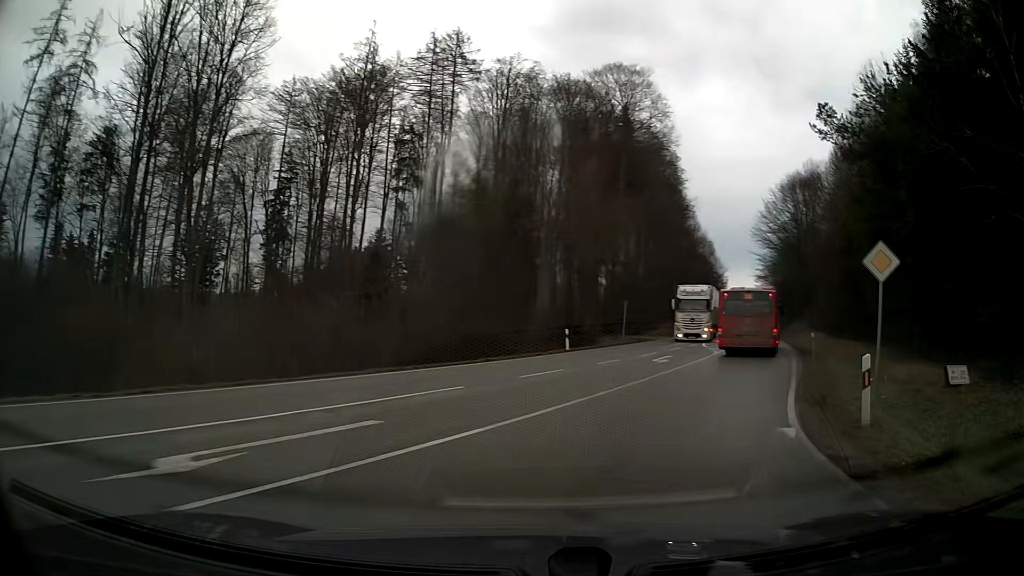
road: secondary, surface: asphalt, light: Day
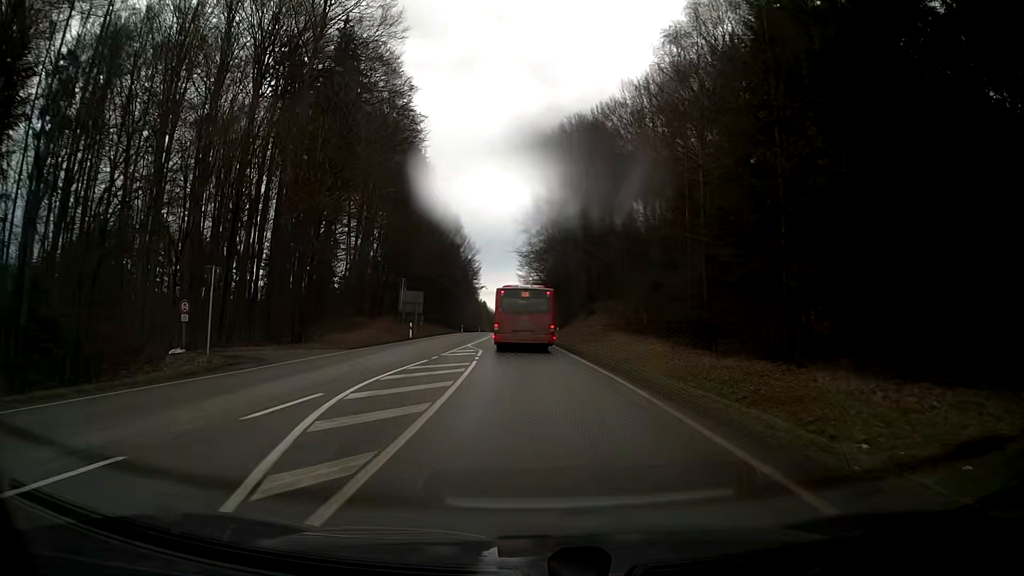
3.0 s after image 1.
(+7.3, +31.2) m; +15°
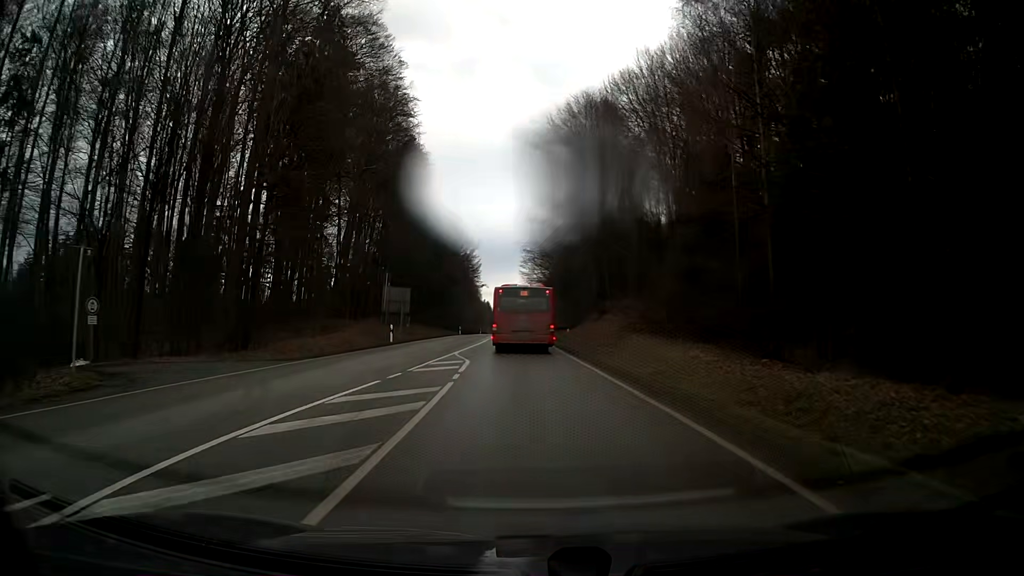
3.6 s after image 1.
(0.0, +7.7) m; 0°
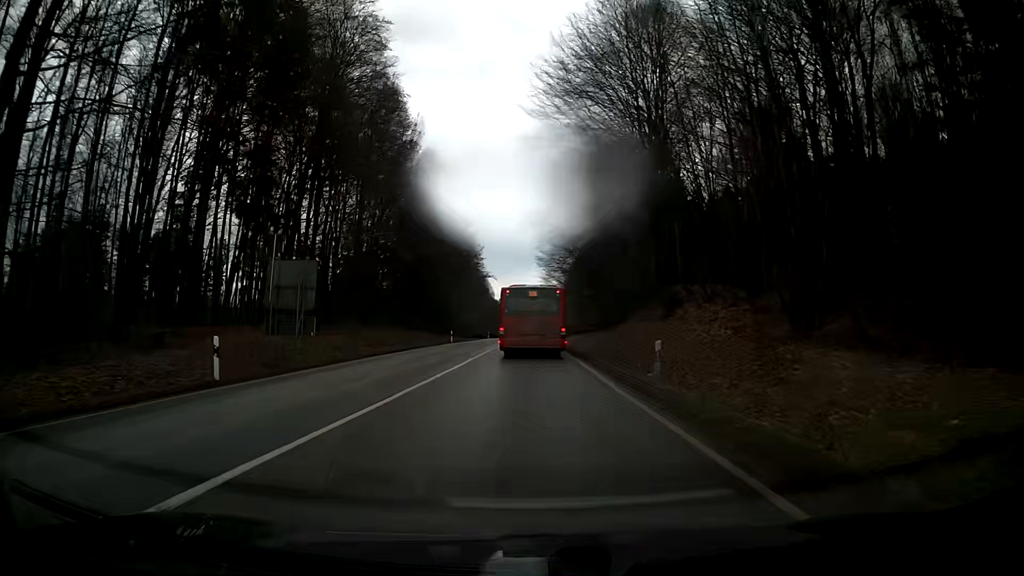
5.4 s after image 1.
(-0.2, +23.6) m; -1°
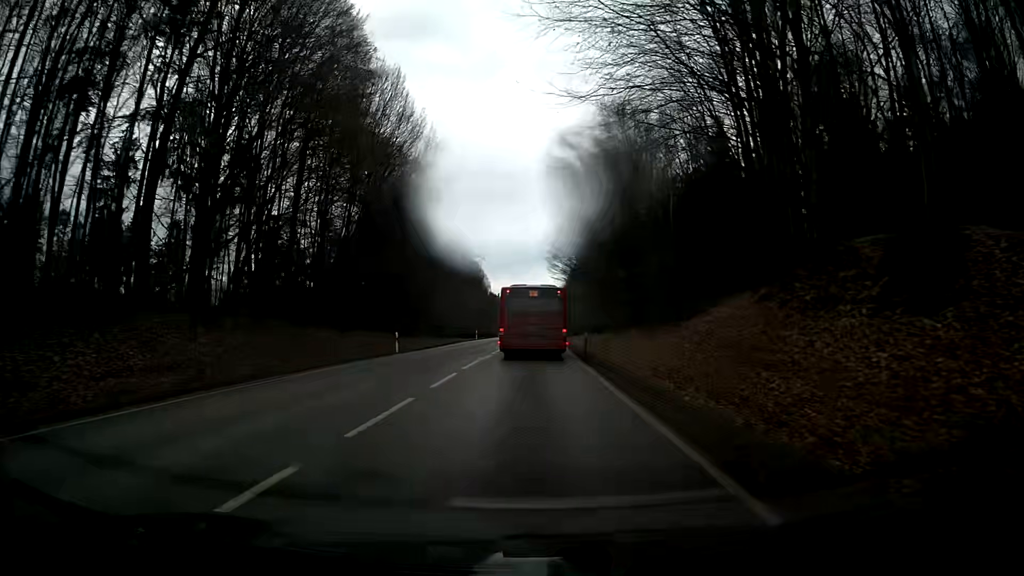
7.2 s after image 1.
(-0.3, +23.6) m; -1°
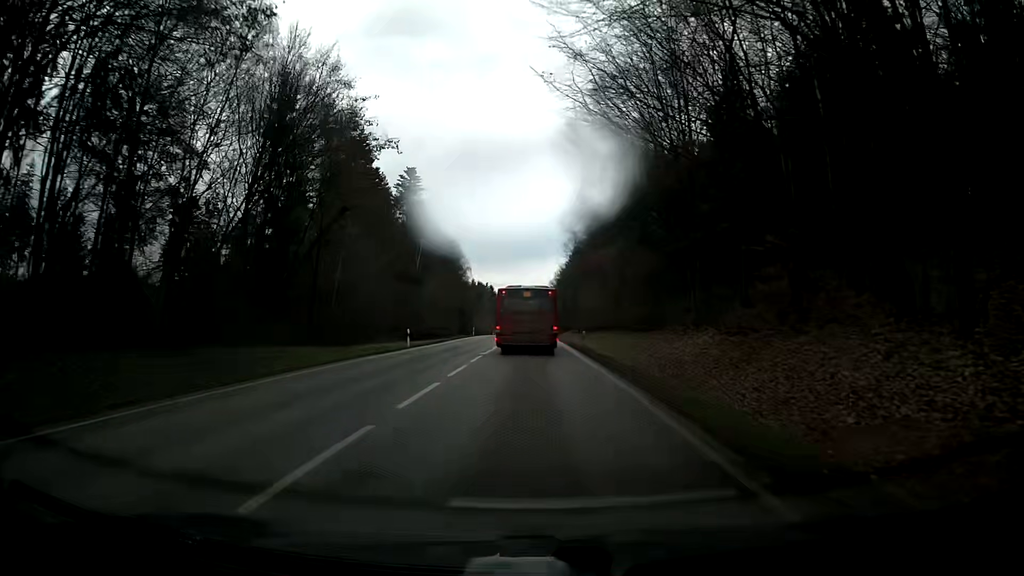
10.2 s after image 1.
(+0.7, +39.6) m; +1°
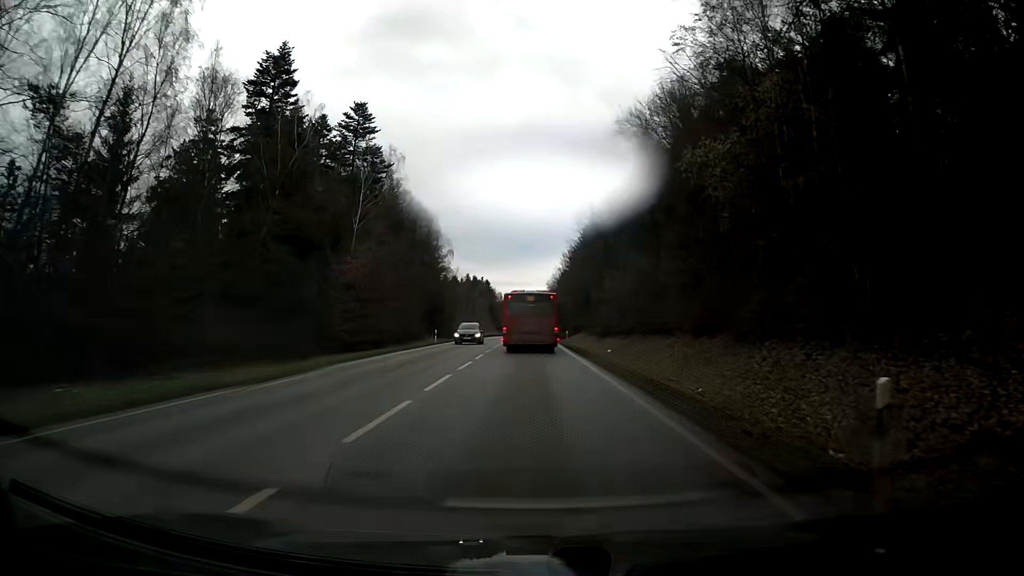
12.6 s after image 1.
(-0.4, +33.5) m; -1°
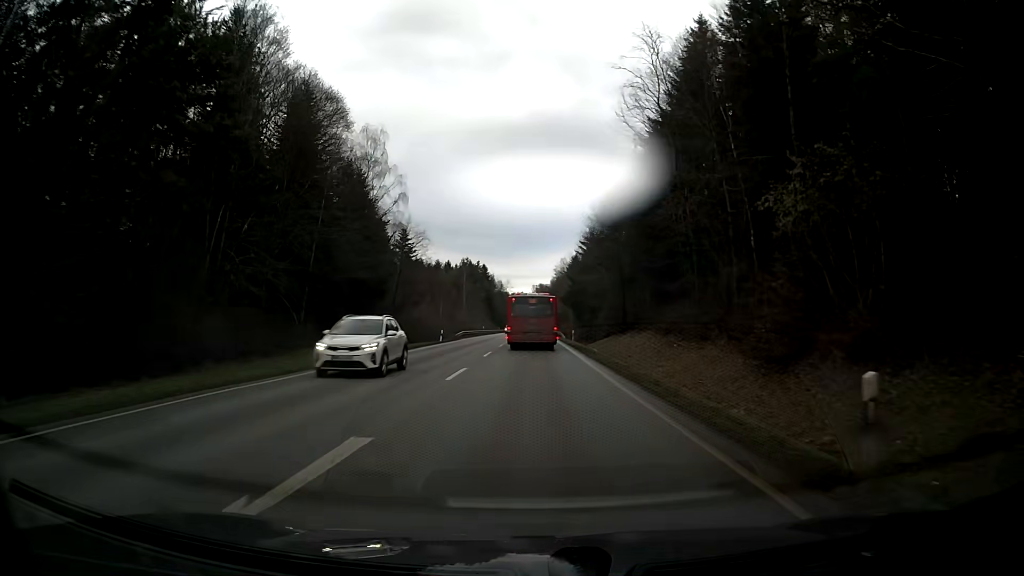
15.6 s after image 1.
(0.0, +46.3) m; 0°
(0, +10) (0, +20) (0, +30) (0, +40) (0, +50) (0, +60) (0, +70) (0, +80) (0, +90) (0, +100) m
